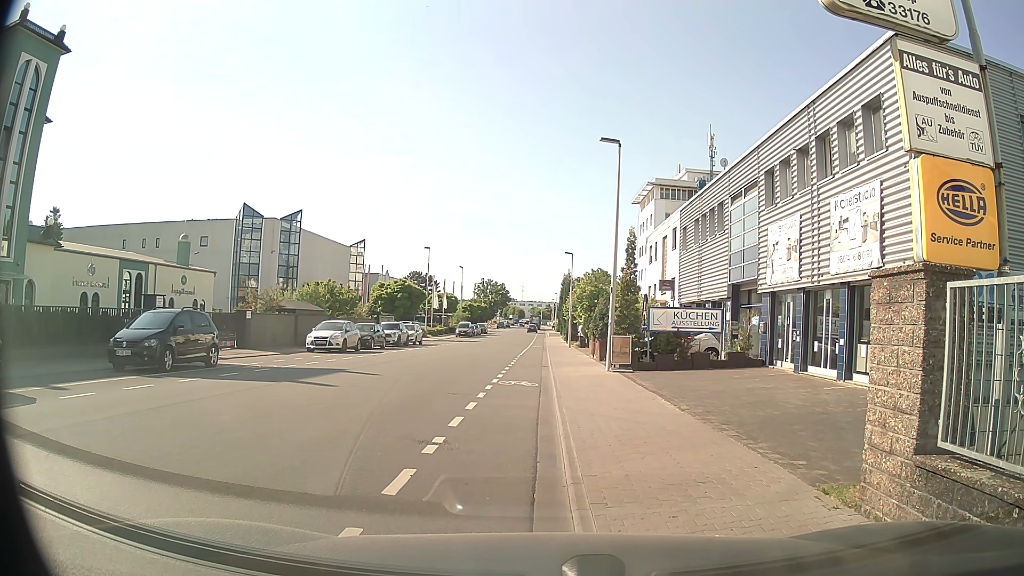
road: tertiary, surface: asphalt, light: Day
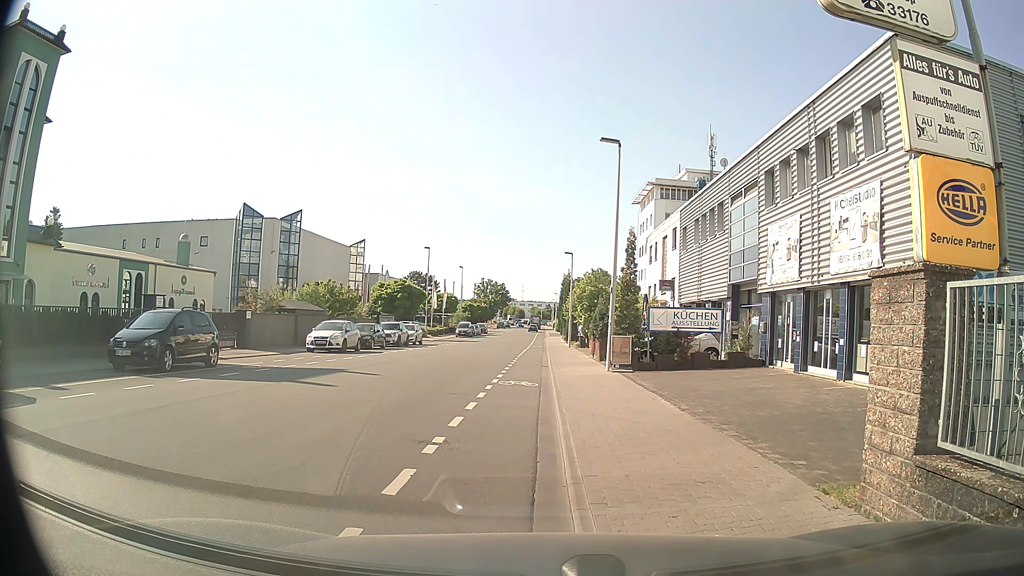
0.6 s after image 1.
(0.0, 0.0) m; 0°
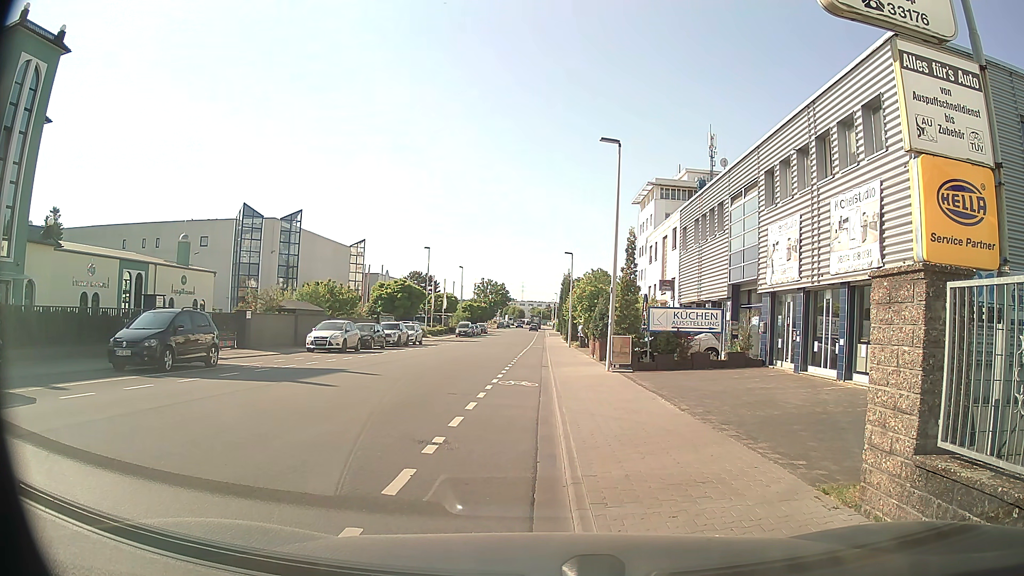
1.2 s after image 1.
(0.0, 0.0) m; 0°
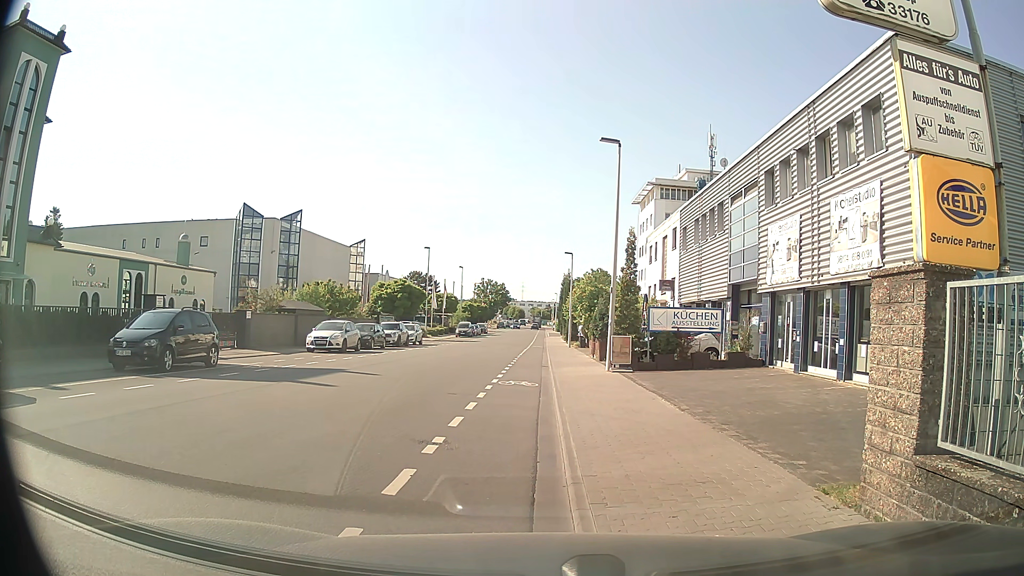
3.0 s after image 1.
(0.0, 0.0) m; 0°
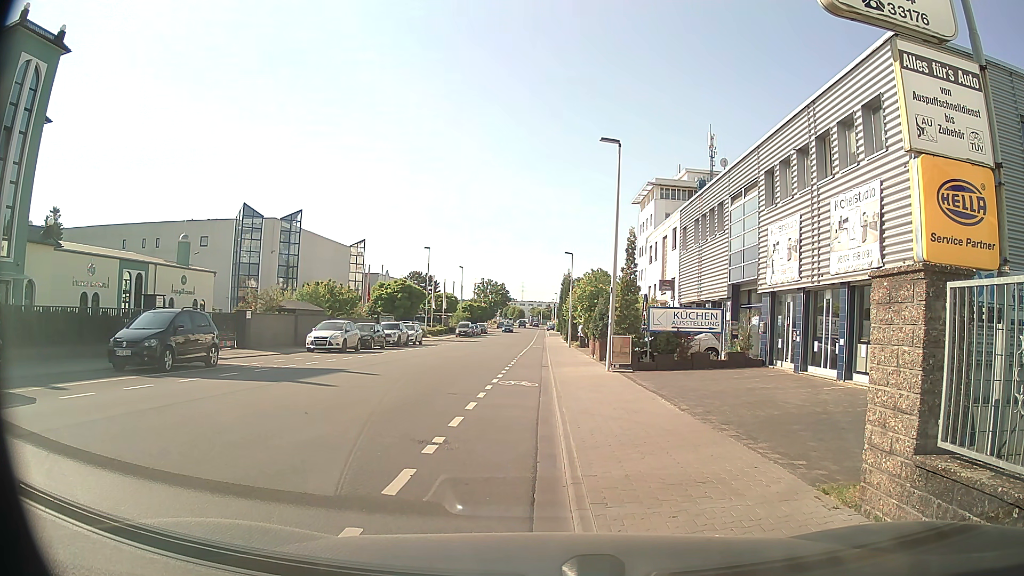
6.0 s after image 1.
(0.0, 0.0) m; 0°
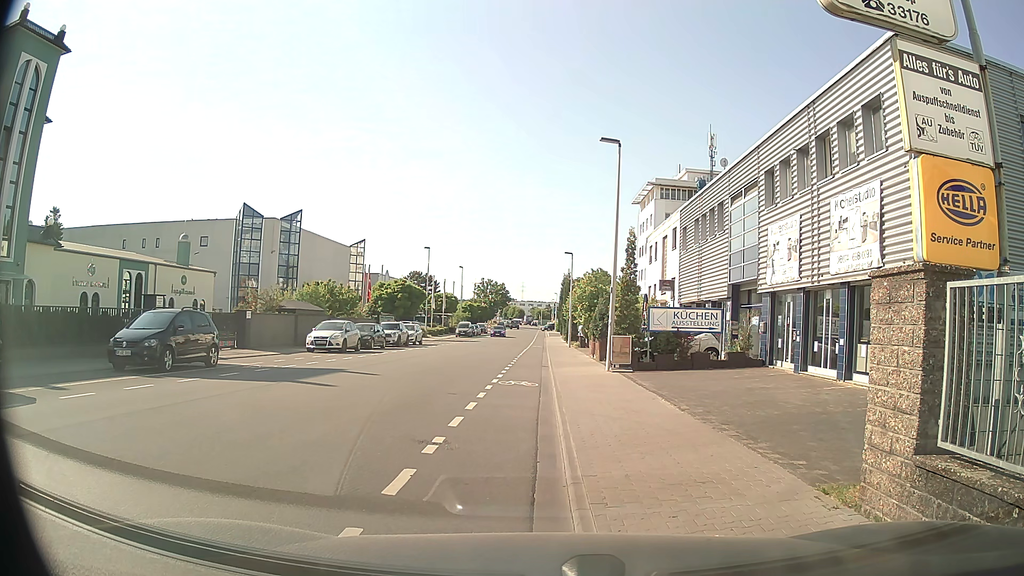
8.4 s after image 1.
(0.0, 0.0) m; 0°
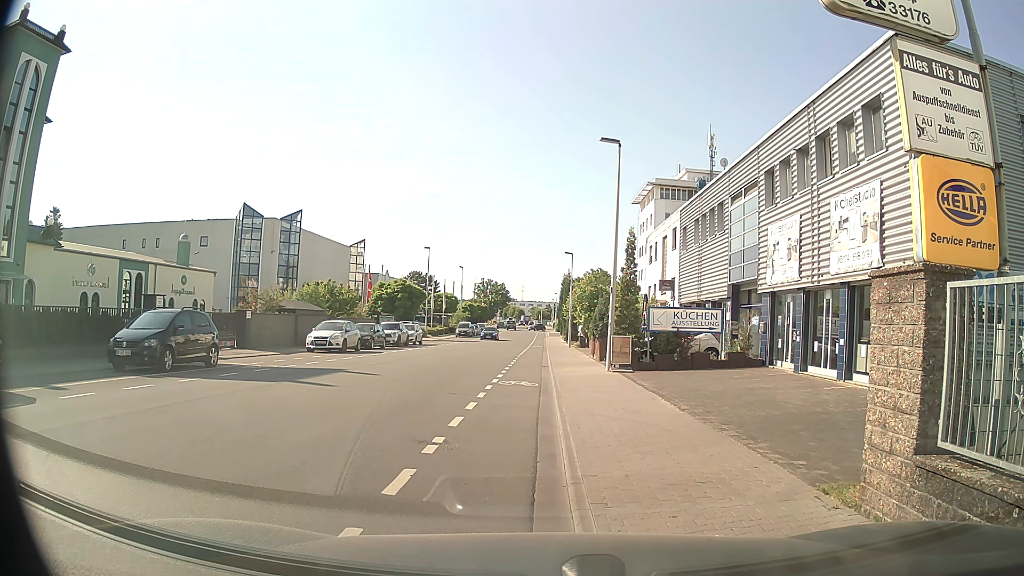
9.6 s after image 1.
(0.0, 0.0) m; 0°
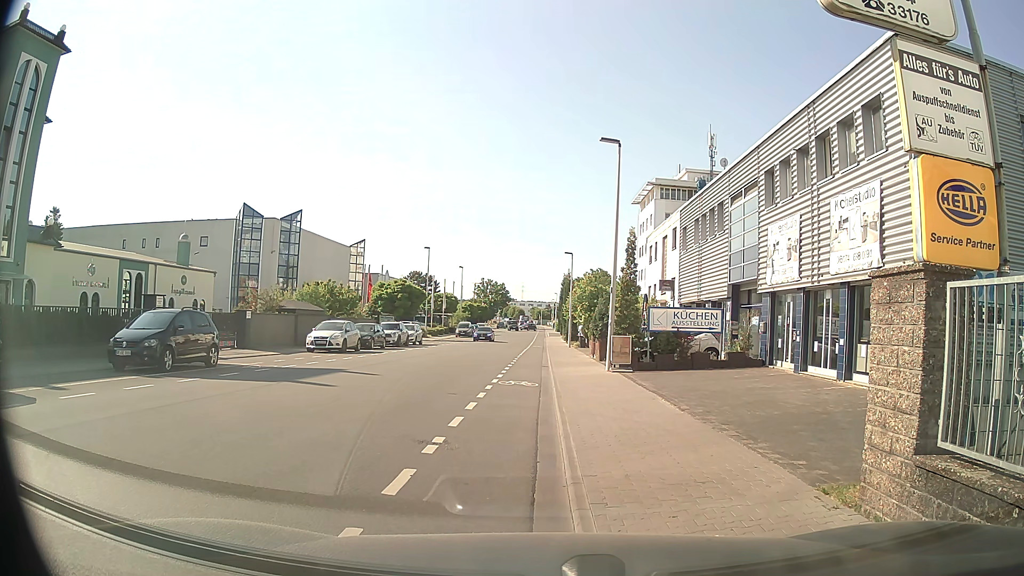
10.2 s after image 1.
(0.0, 0.0) m; 0°
(-1, +10) (-2, +20) (-2, +30) (-2, +40) (-2, +50) (-2, +60) (-1, +70) (-1, +80) (-1, +90) (-1, +100) m
